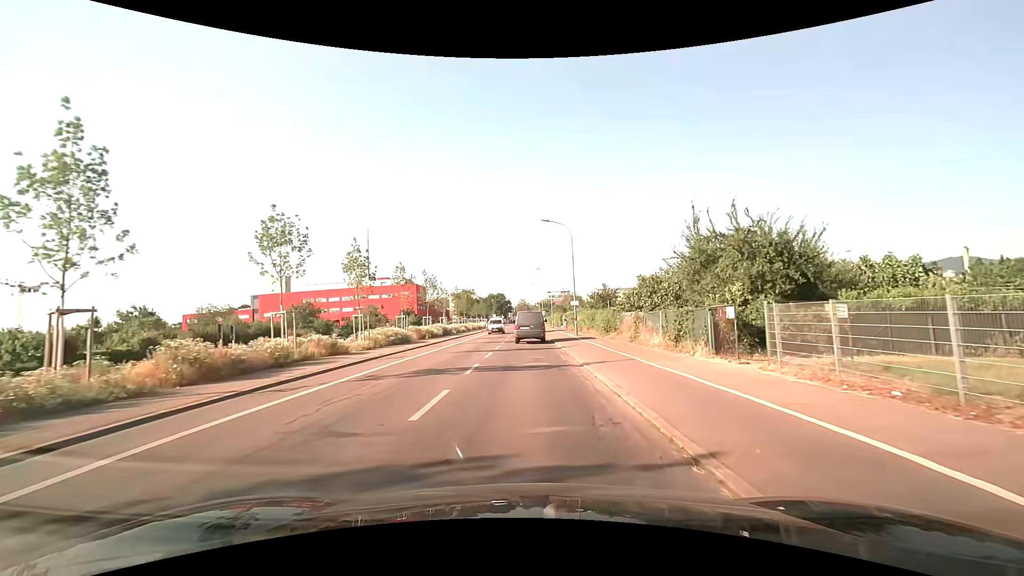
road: secondary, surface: asphalt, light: Day
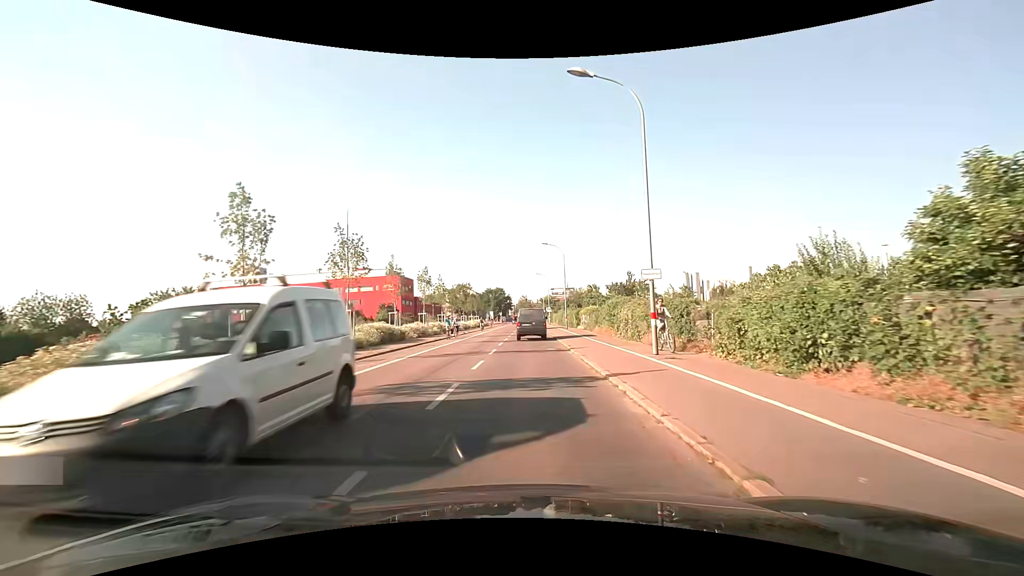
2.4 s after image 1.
(-0.3, +23.5) m; -1°
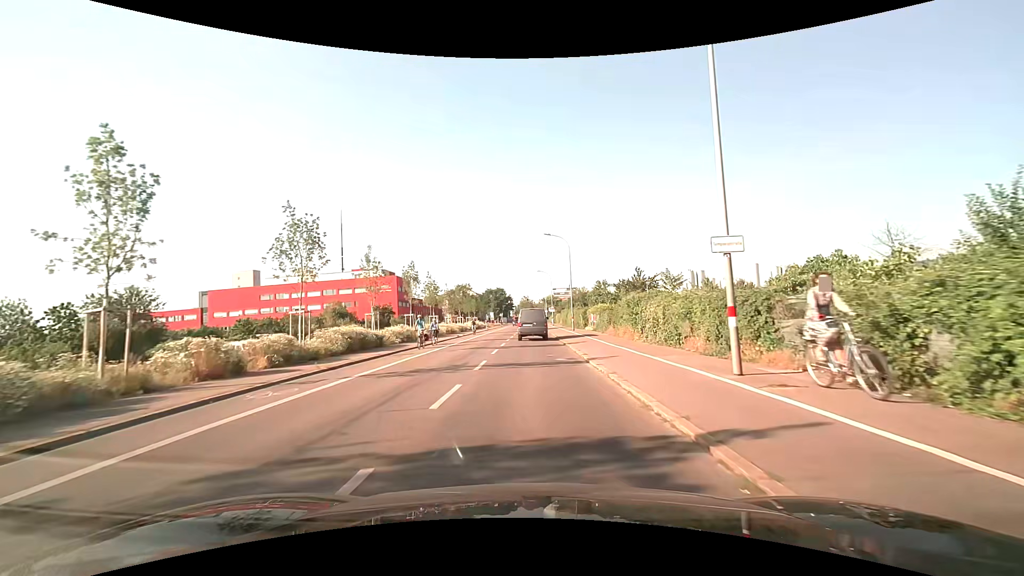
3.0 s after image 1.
(0.0, +5.9) m; +1°
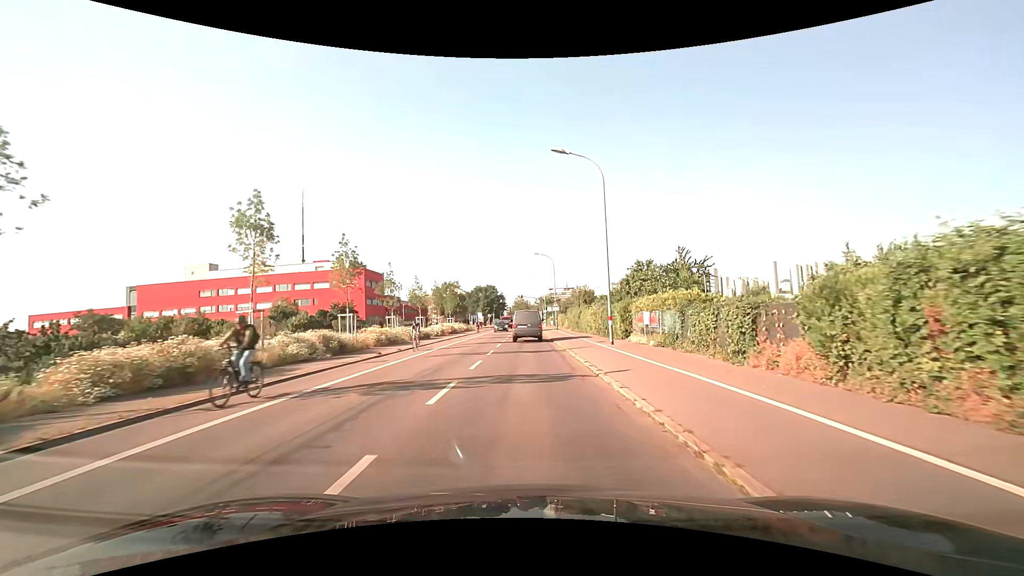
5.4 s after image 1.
(-0.2, +23.6) m; 0°
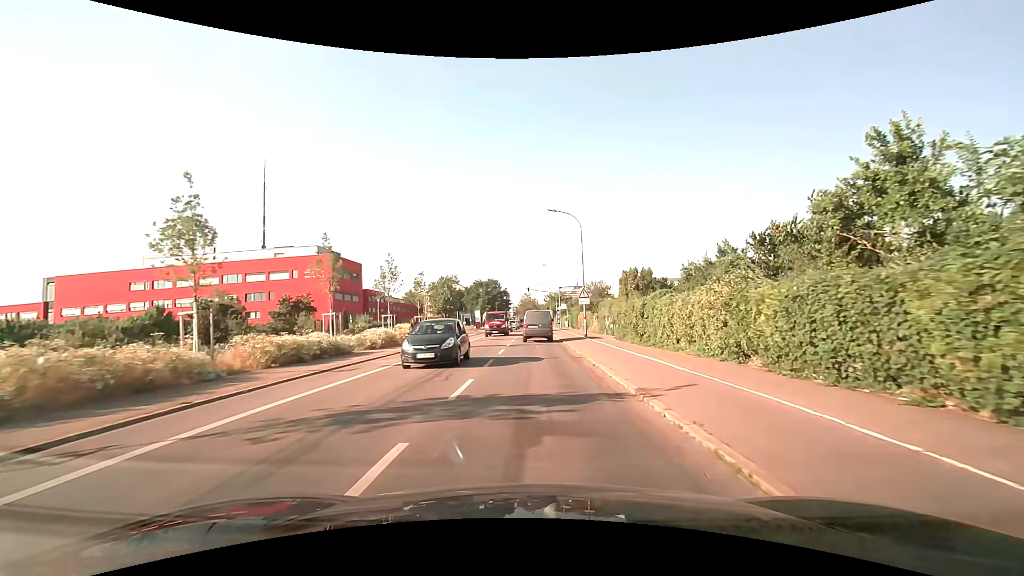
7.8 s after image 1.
(-0.1, +23.6) m; -1°
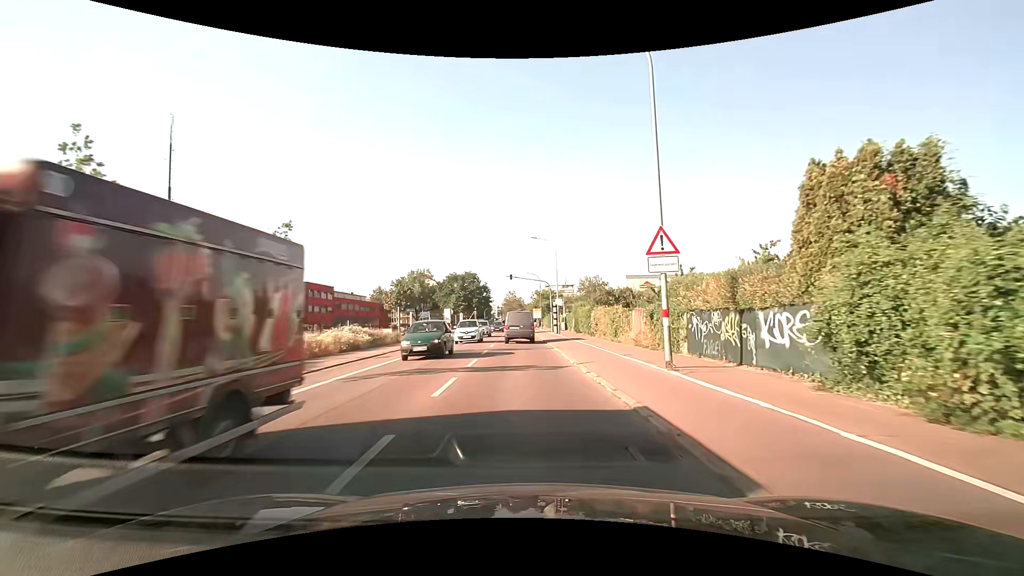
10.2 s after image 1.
(+0.3, +23.6) m; +2°
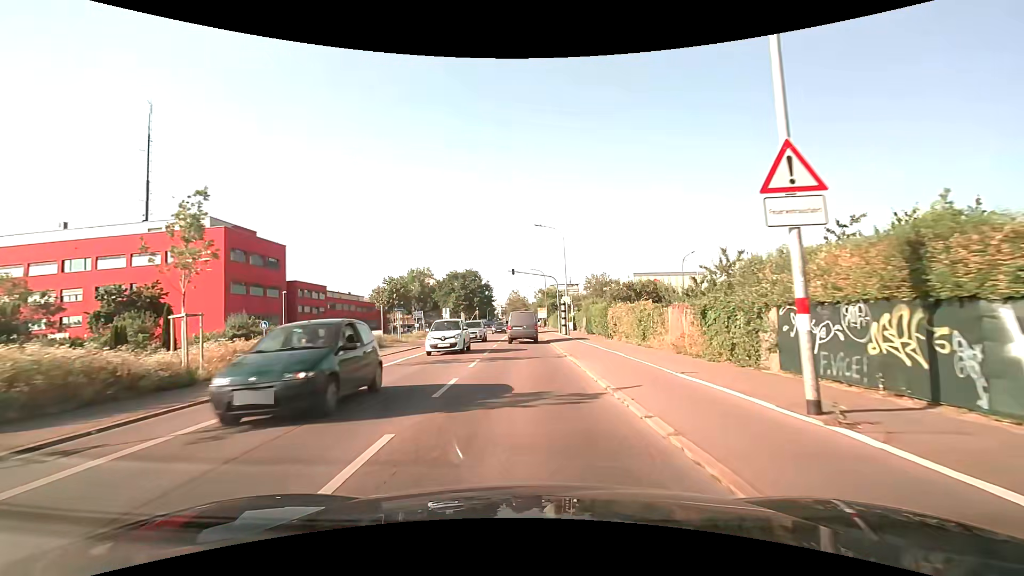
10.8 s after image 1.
(0.0, +5.9) m; -1°
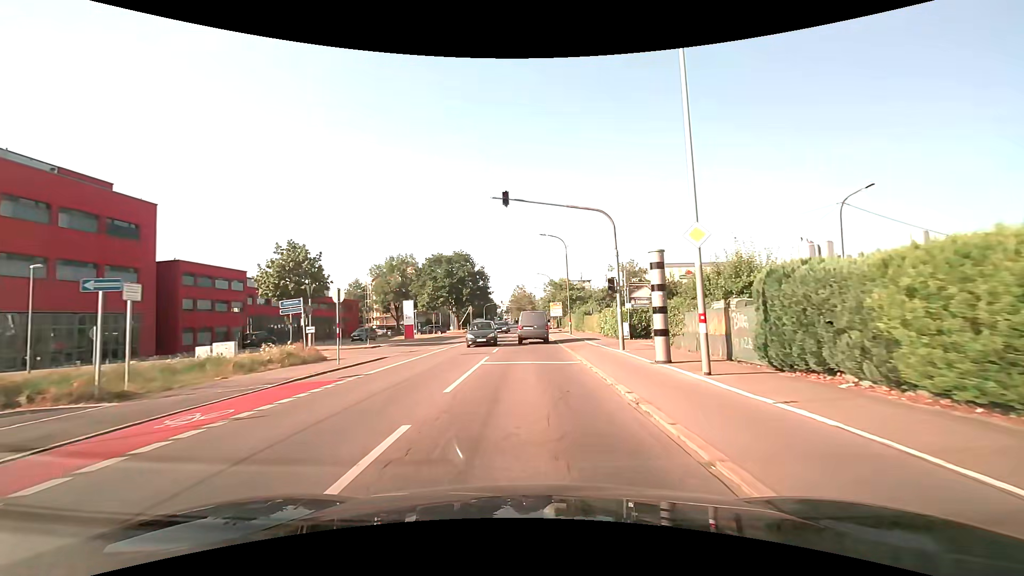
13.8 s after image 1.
(-0.2, +29.6) m; 0°
(0, +10) (0, +20) (0, +30) (0, +40) (0, +50) (0, +60) (0, +70) (0, +80) (0, +90) (0, +100) m
